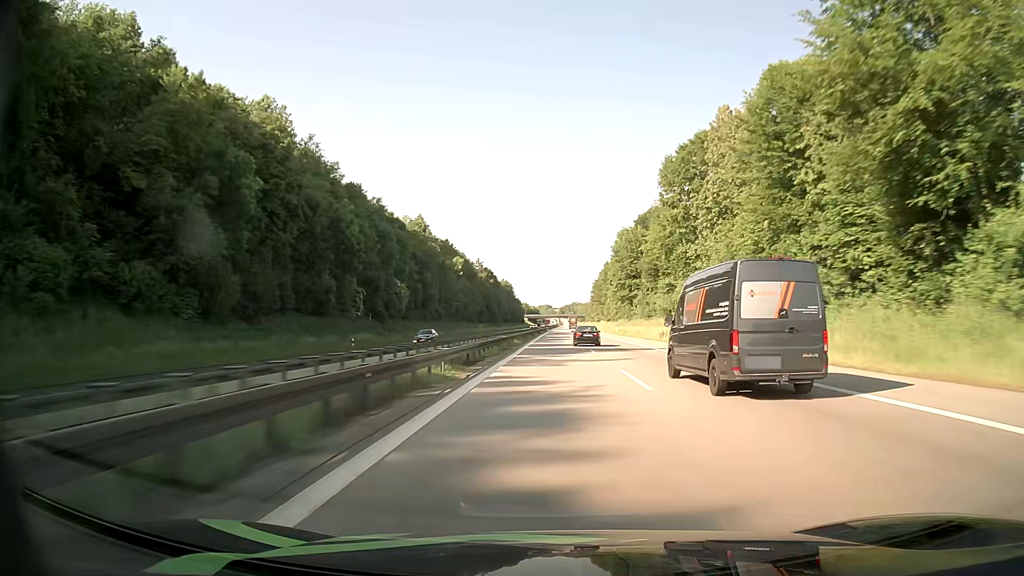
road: motorway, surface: asphalt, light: Day
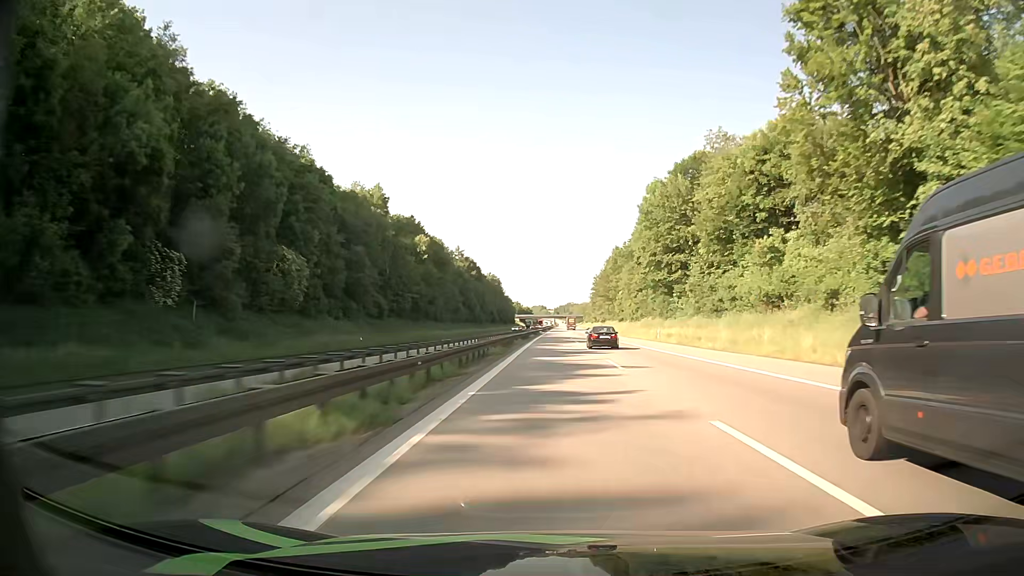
(+0.2, +46.5) m; 0°
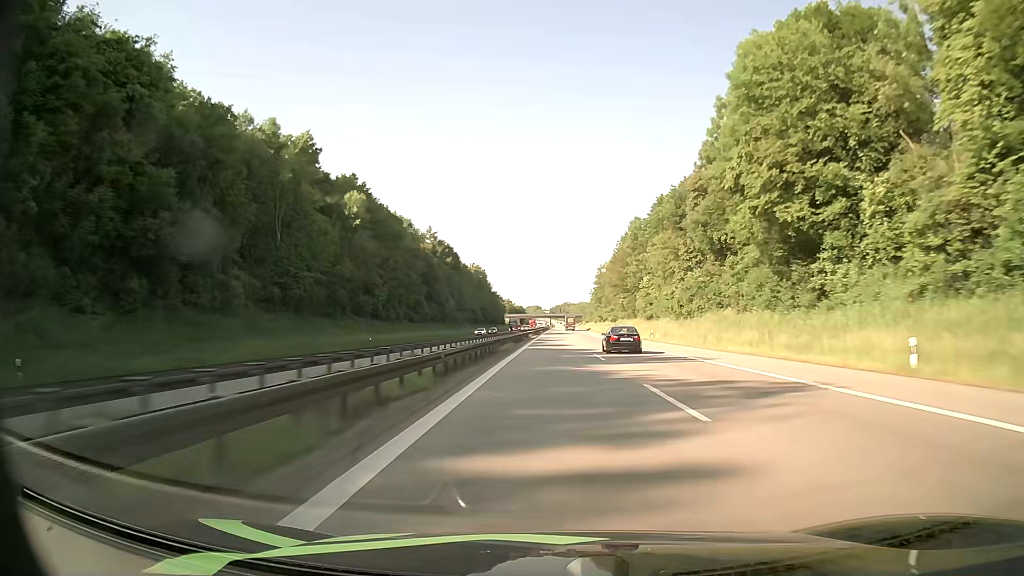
(+0.2, +47.0) m; 0°
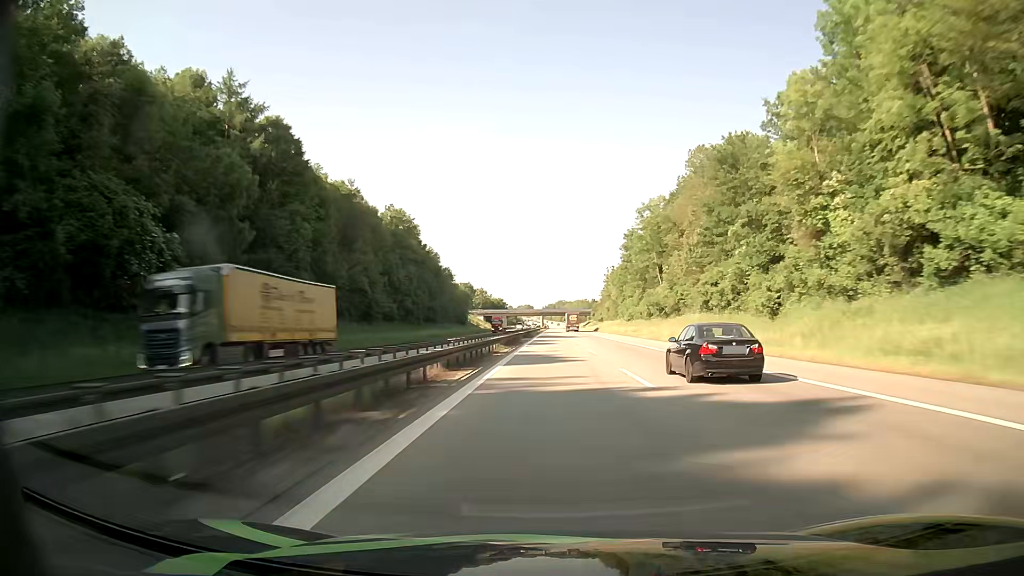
(+0.9, +119.3) m; +1°
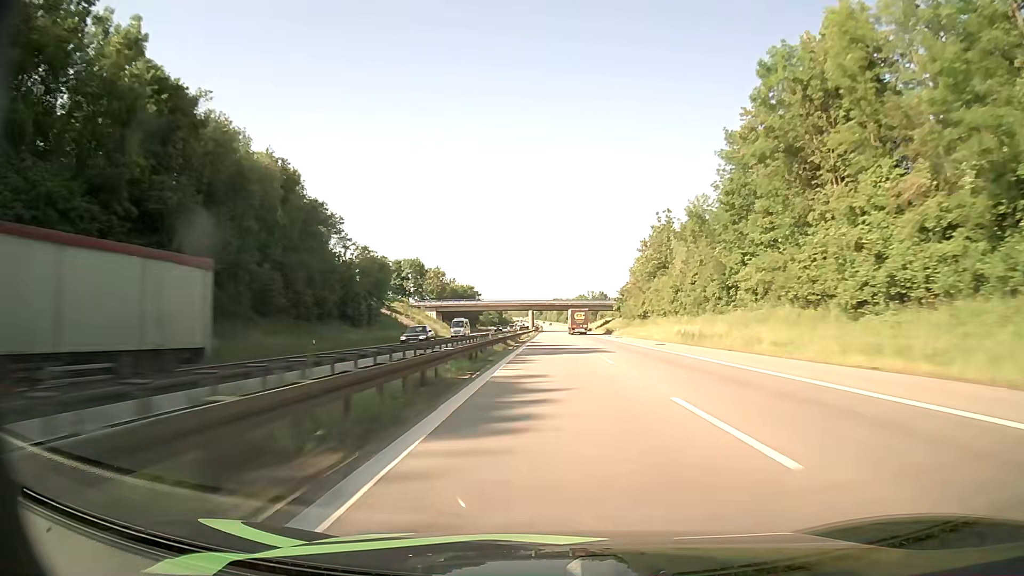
(+0.2, +97.3) m; 0°
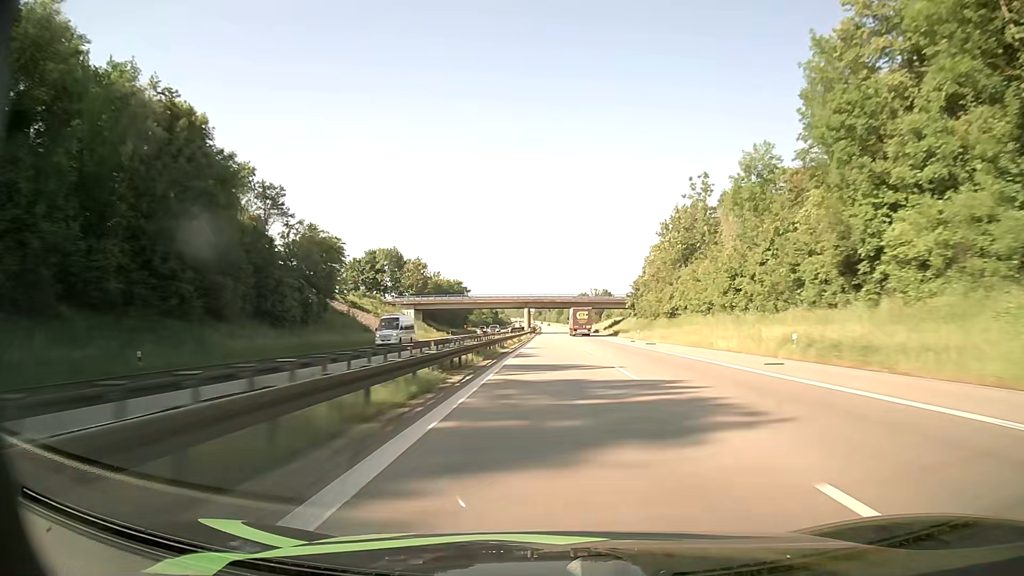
(0.0, +24.6) m; 0°
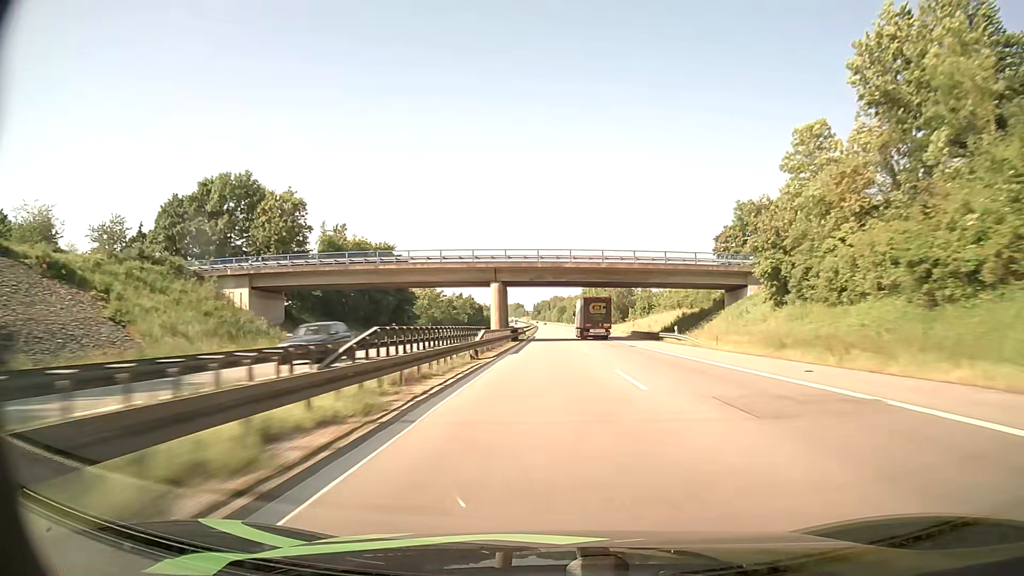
(+0.1, +74.3) m; 0°
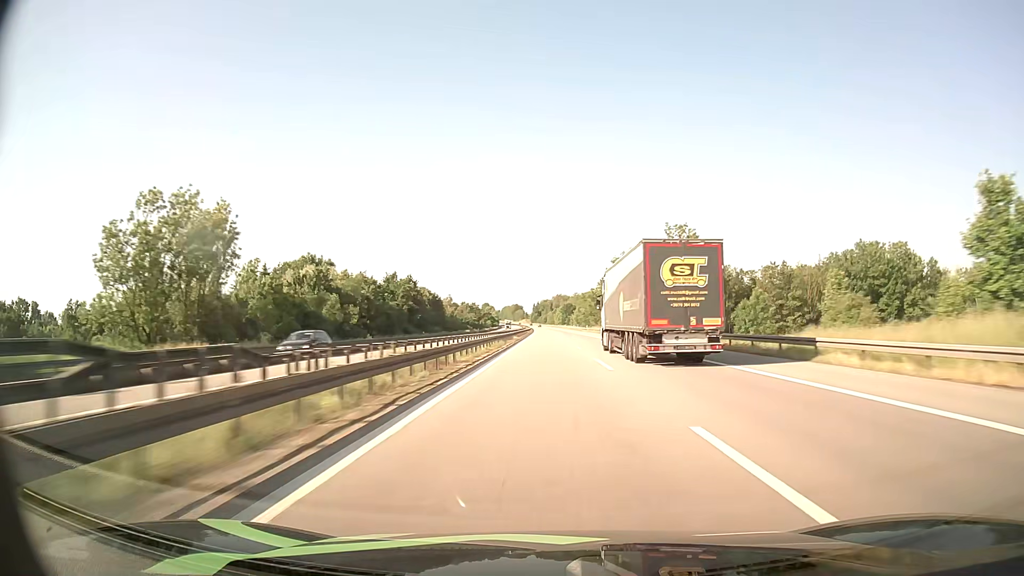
(-0.4, +100.2) m; 0°
(0, +10) (0, +20) (0, +30) (0, +40) (0, +50) (0, +60) (0, +70) (0, +80) (-1, +90) (-1, +100) m
